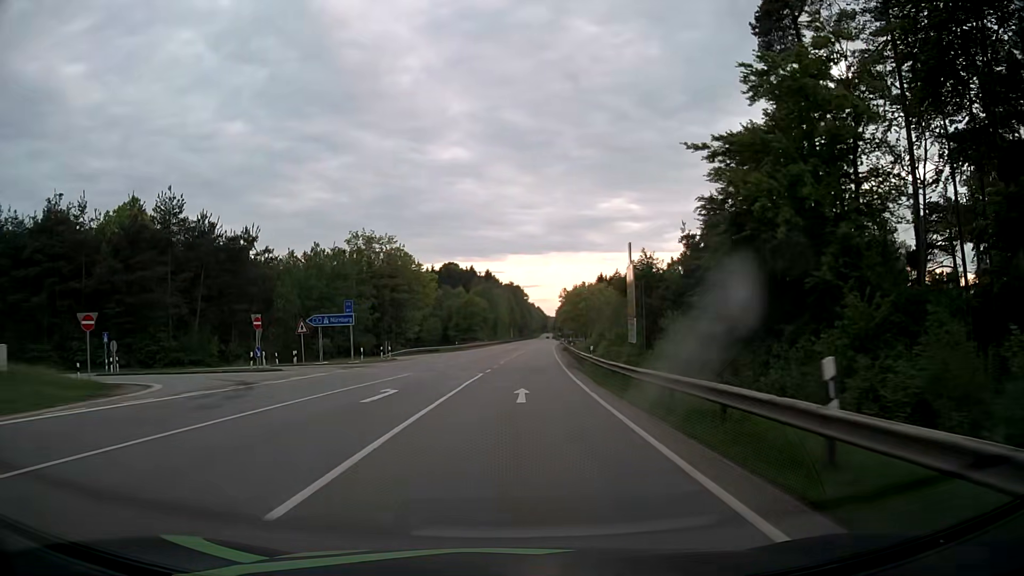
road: secondary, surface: asphalt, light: Day
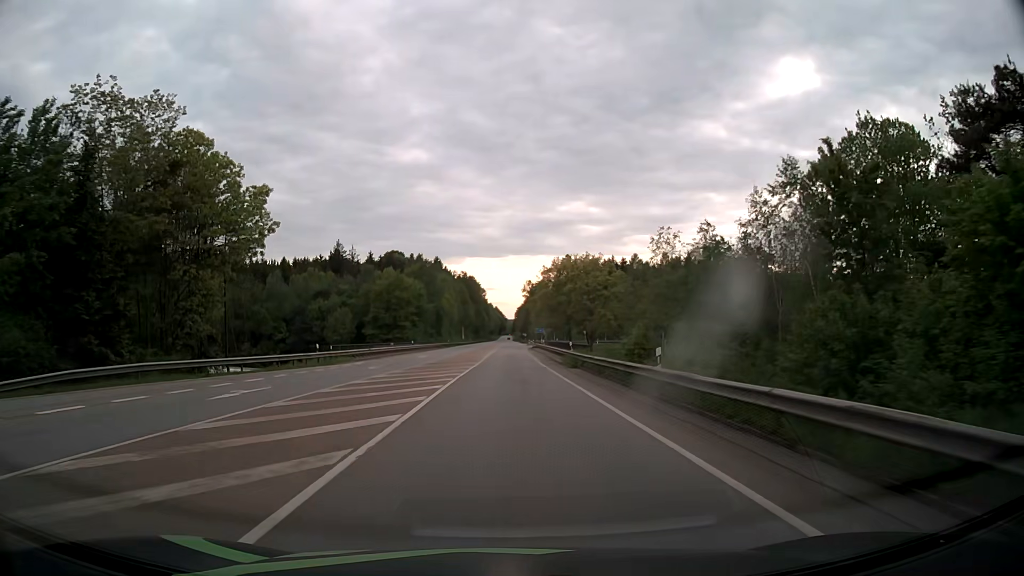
(+1.8, +53.9) m; +4°
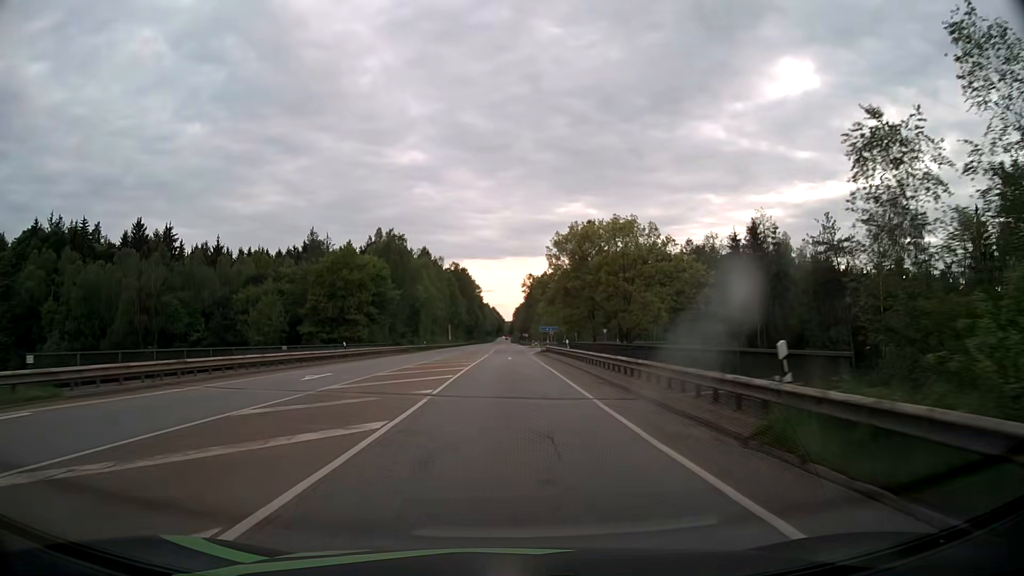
(+0.1, +32.2) m; 0°
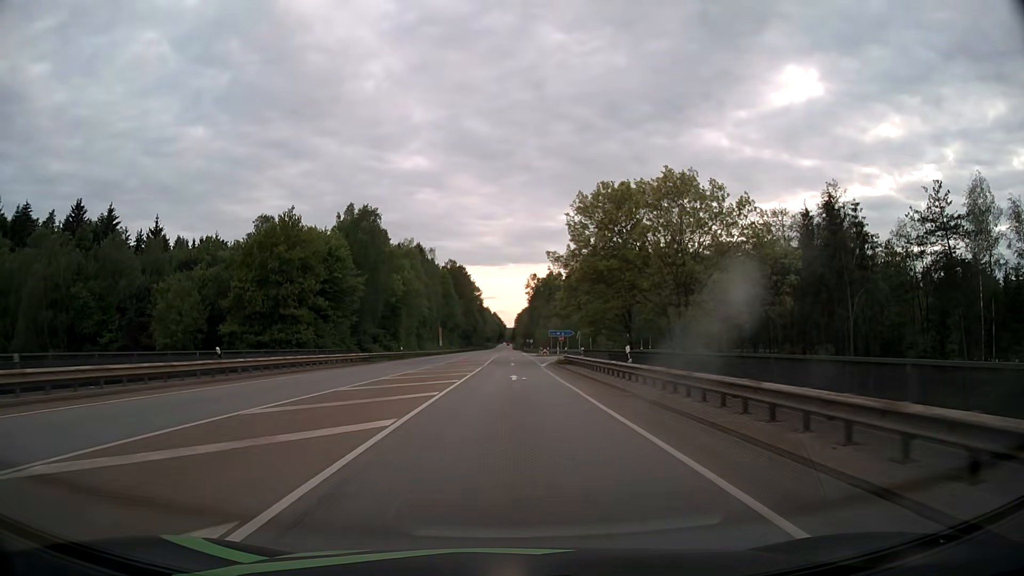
(-0.1, +21.5) m; 0°
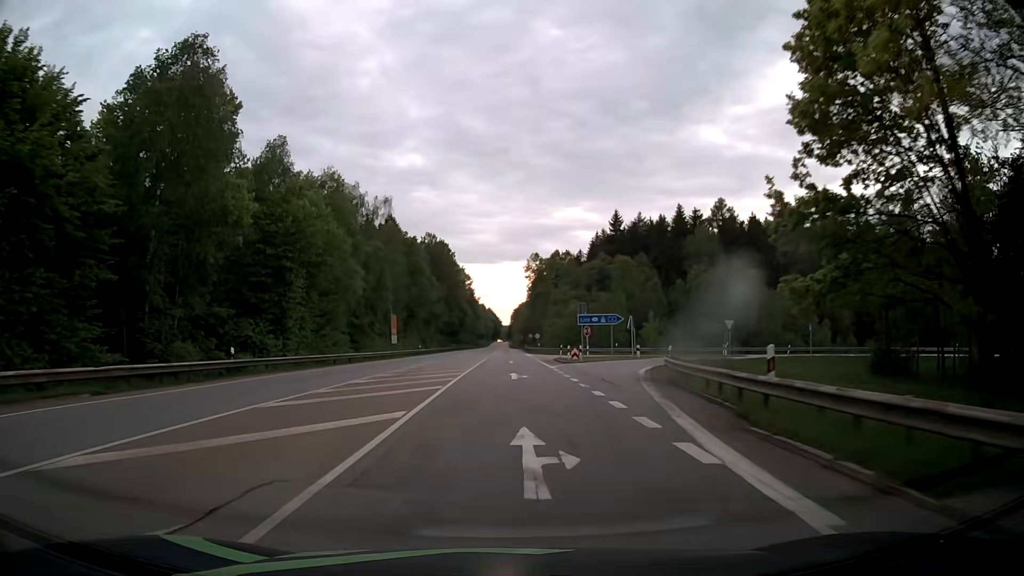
(+0.1, +42.8) m; 0°
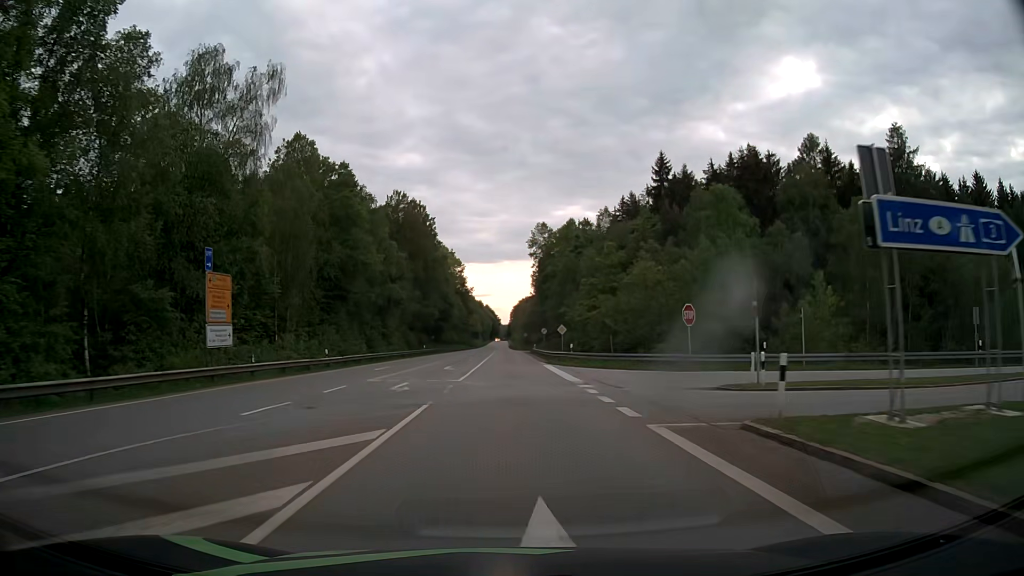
(+0.1, +42.8) m; 0°
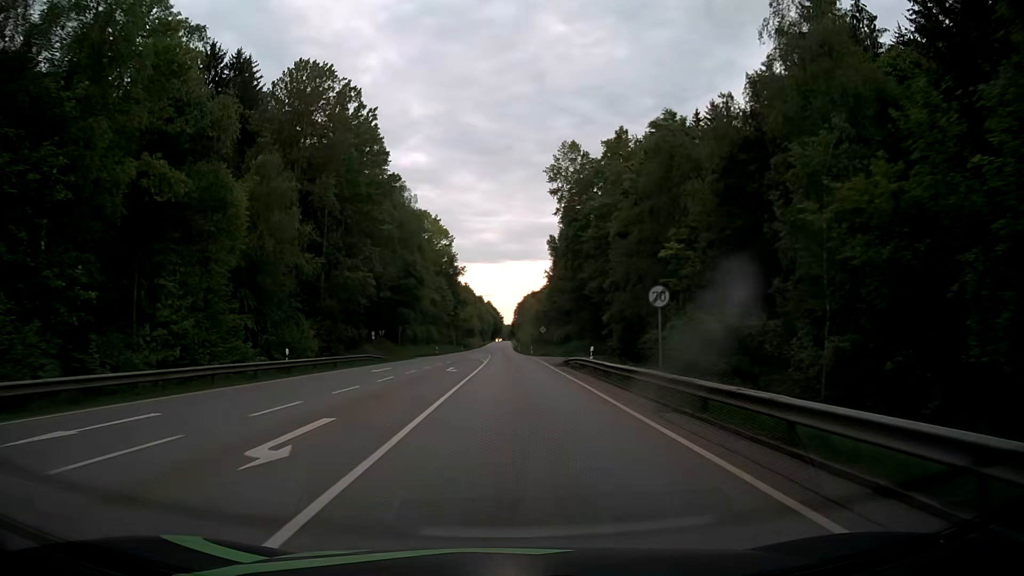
(-0.2, +53.8) m; 0°
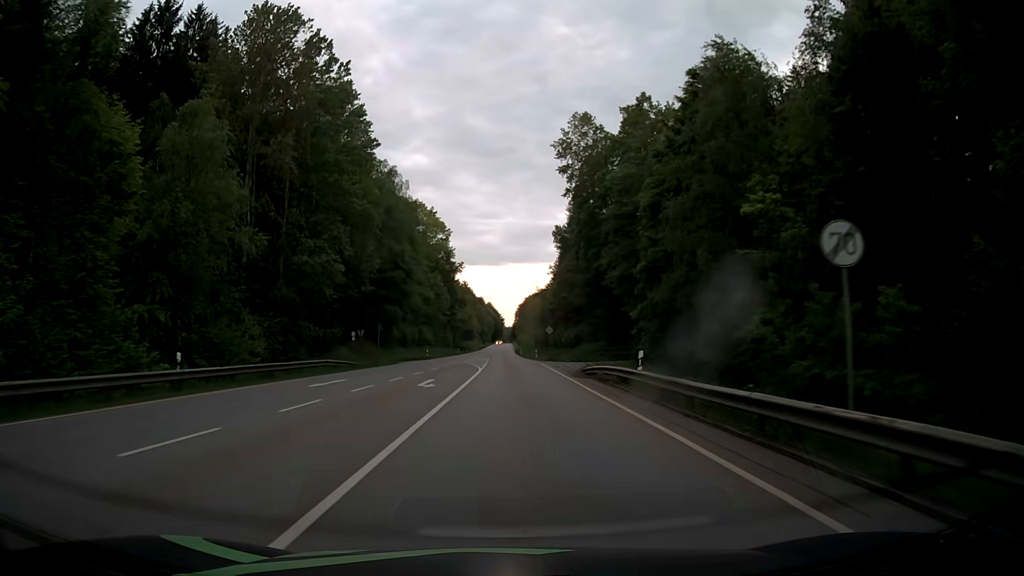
(0.0, +10.8) m; 0°
(0, +10) (0, +20) (0, +30) (0, +40) (0, +50) (0, +60) (0, +70) (0, +80) (0, +90) (0, +100) m
